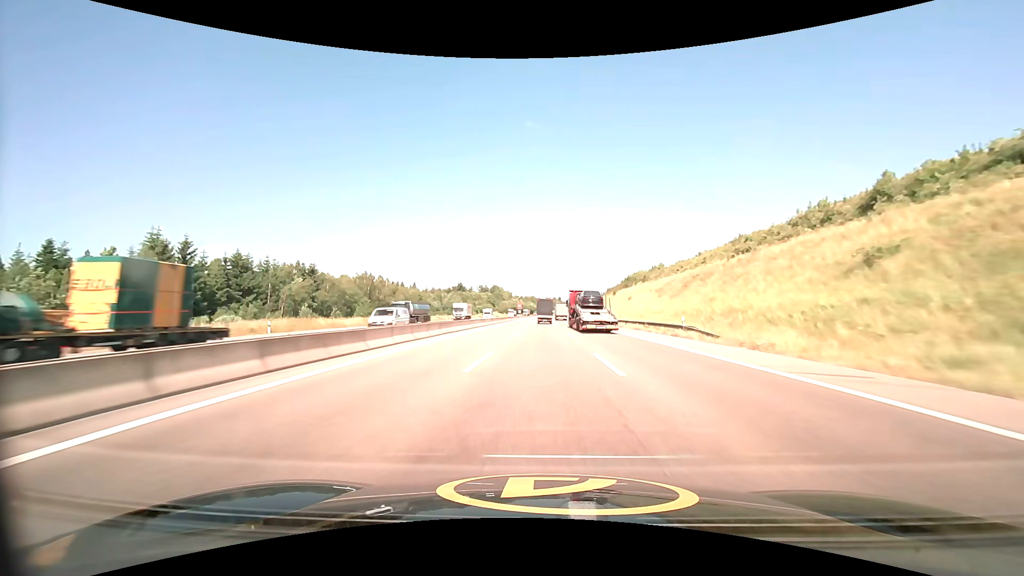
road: motorway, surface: asphalt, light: Day
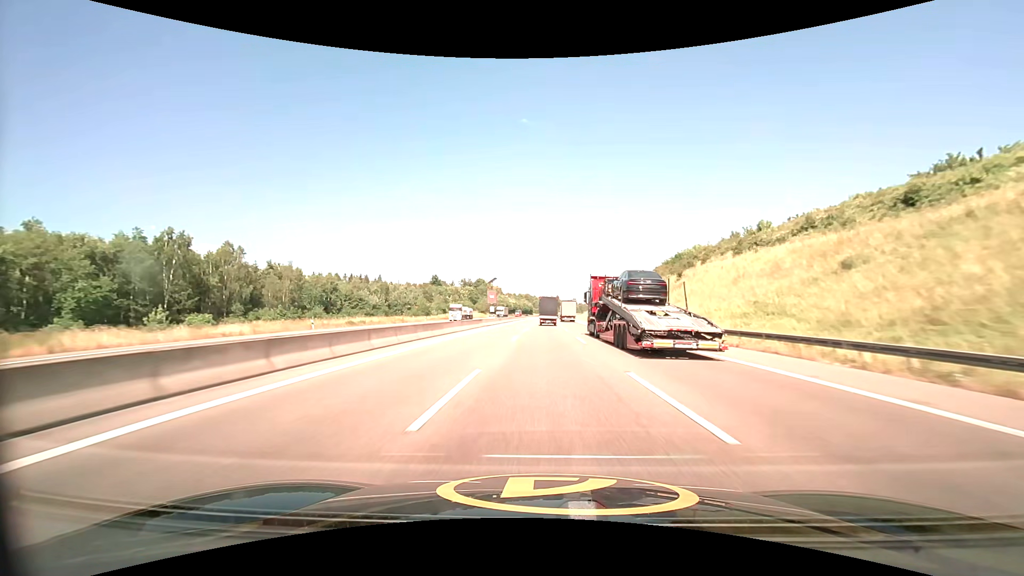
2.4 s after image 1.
(0.0, +77.3) m; 0°
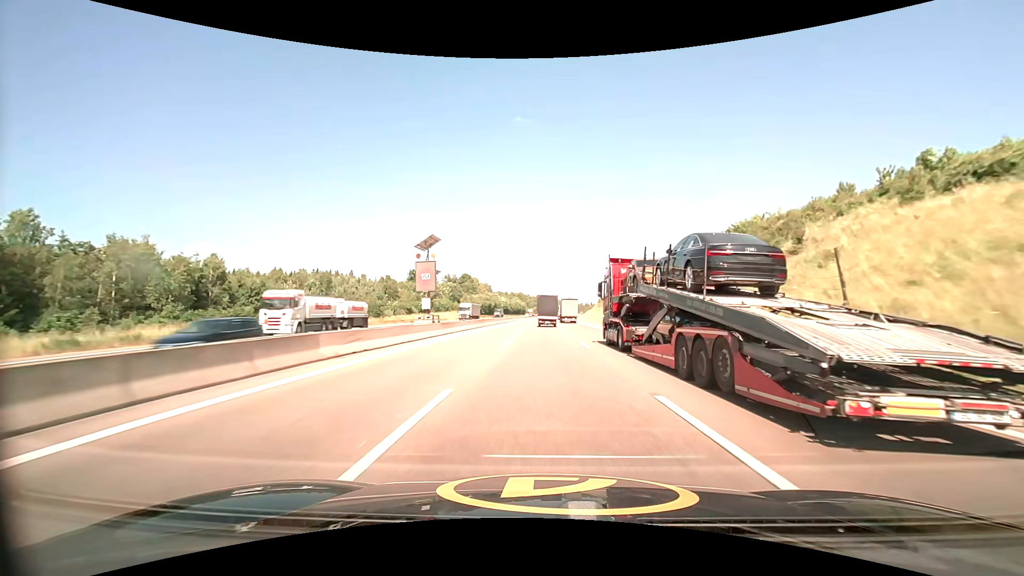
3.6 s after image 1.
(+0.2, +39.0) m; +1°
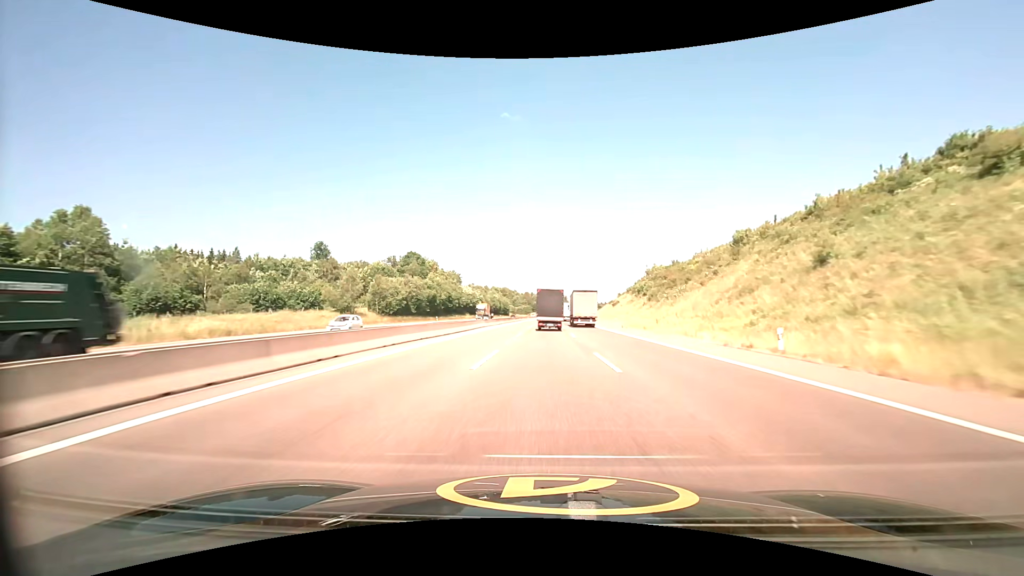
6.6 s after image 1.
(+1.1, +98.5) m; +1°
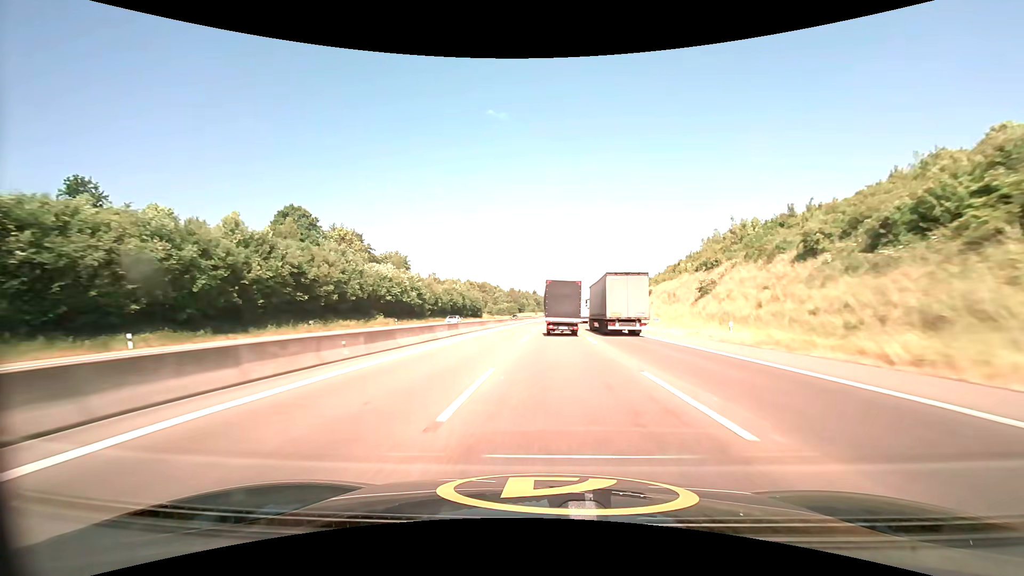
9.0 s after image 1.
(+0.6, +79.5) m; +1°
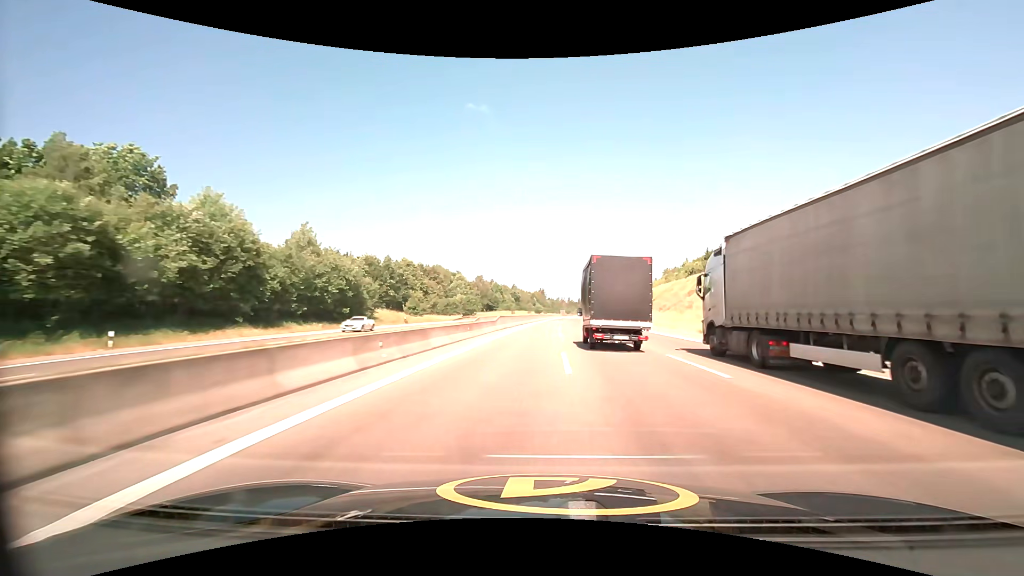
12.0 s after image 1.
(+1.1, +99.8) m; +2°
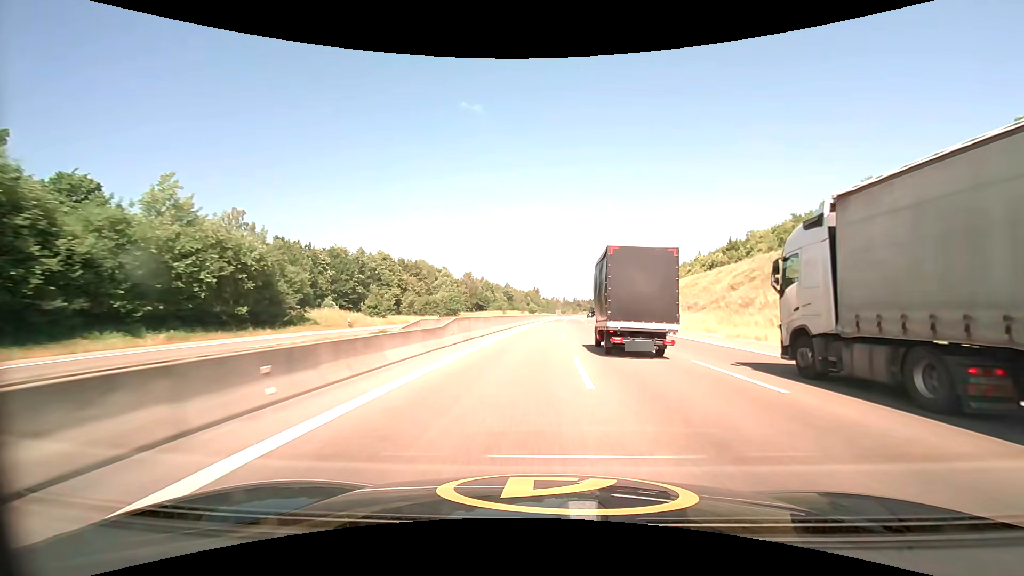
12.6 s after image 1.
(+0.1, +20.0) m; +1°
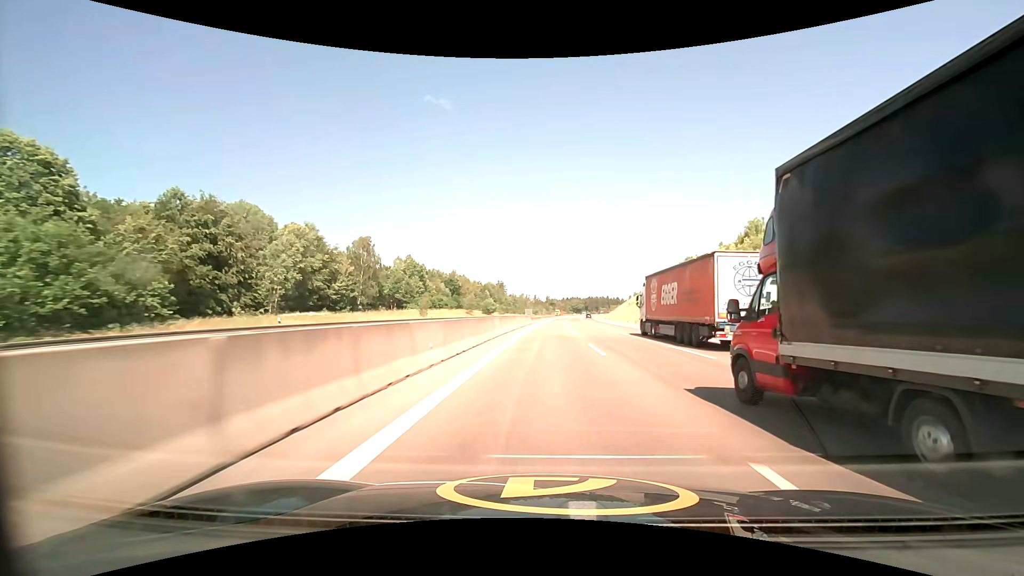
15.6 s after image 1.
(+2.8, +100.0) m; +3°
(0, +10) (0, +20) (0, +30) (0, +40) (+1, +50) (+1, +60) (+1, +70) (+2, +80) (+2, +90) (+3, +100) m
